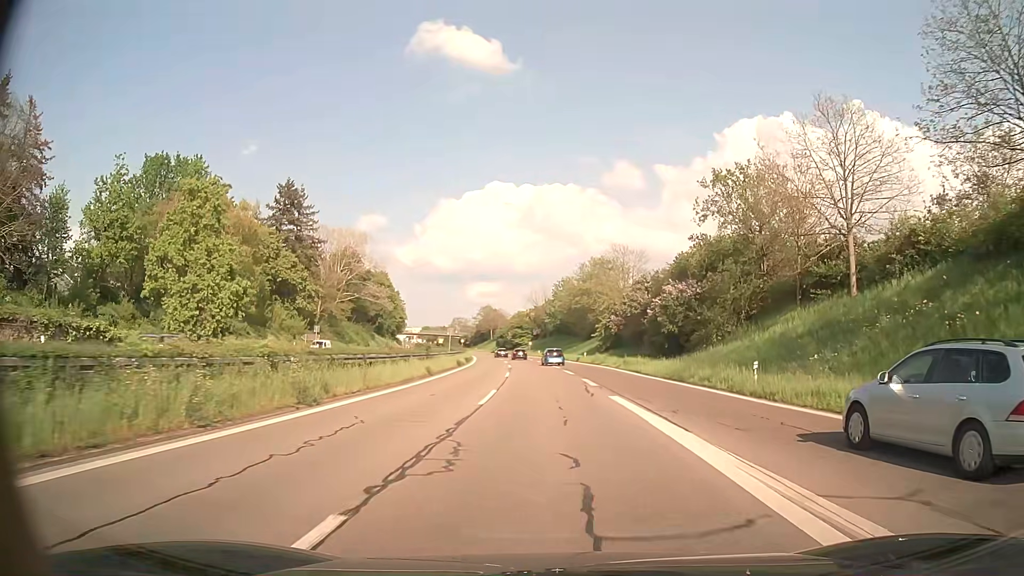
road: trunk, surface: asphalt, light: Day
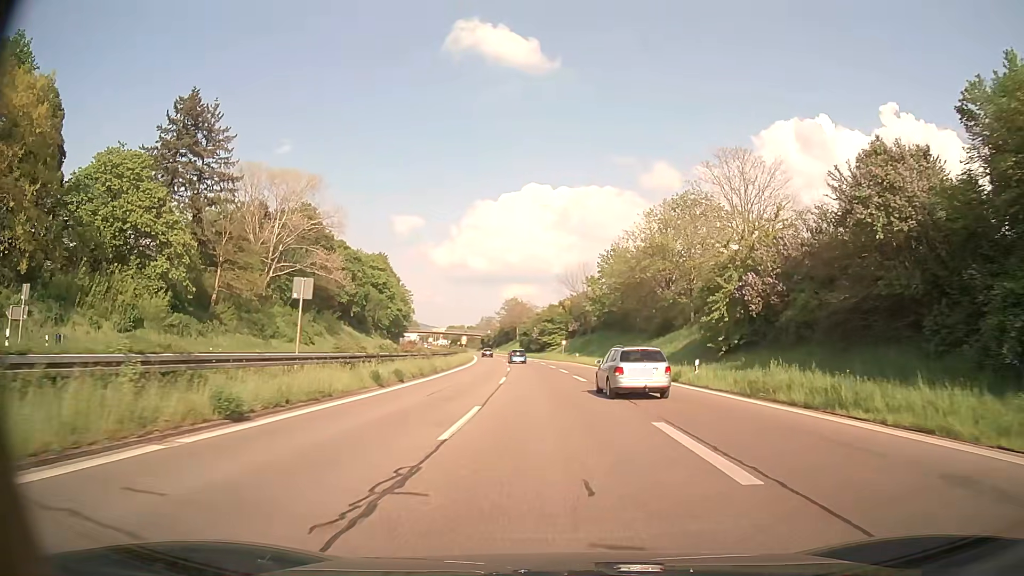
(-1.4, +43.0) m; -3°
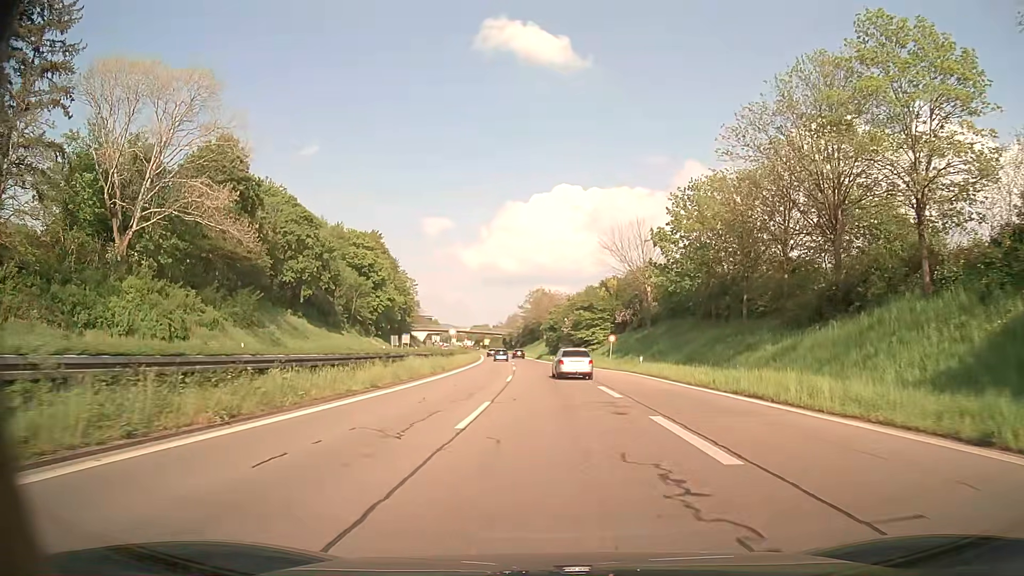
(-0.8, +34.5) m; -3°
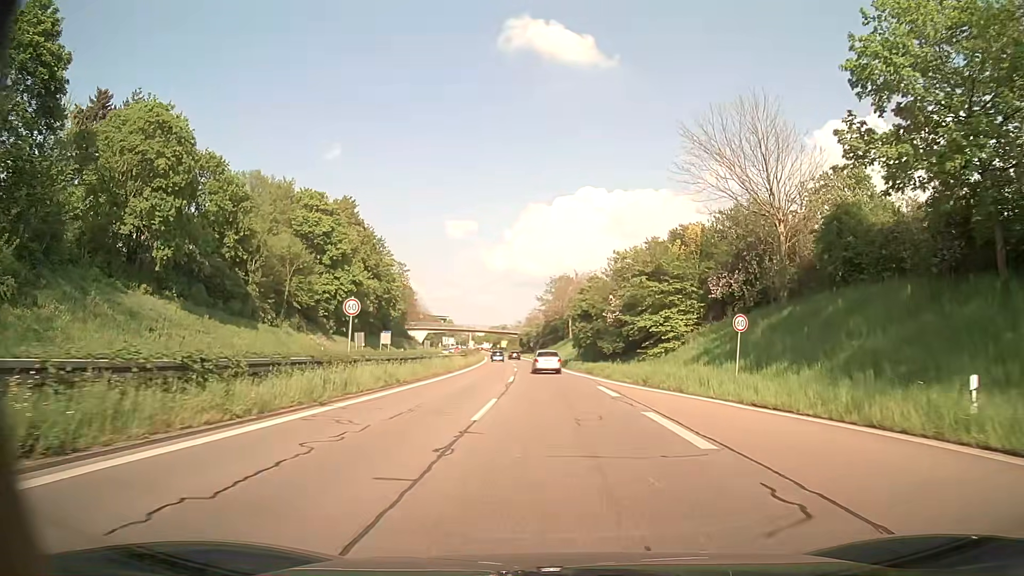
(-0.6, +34.4) m; -2°
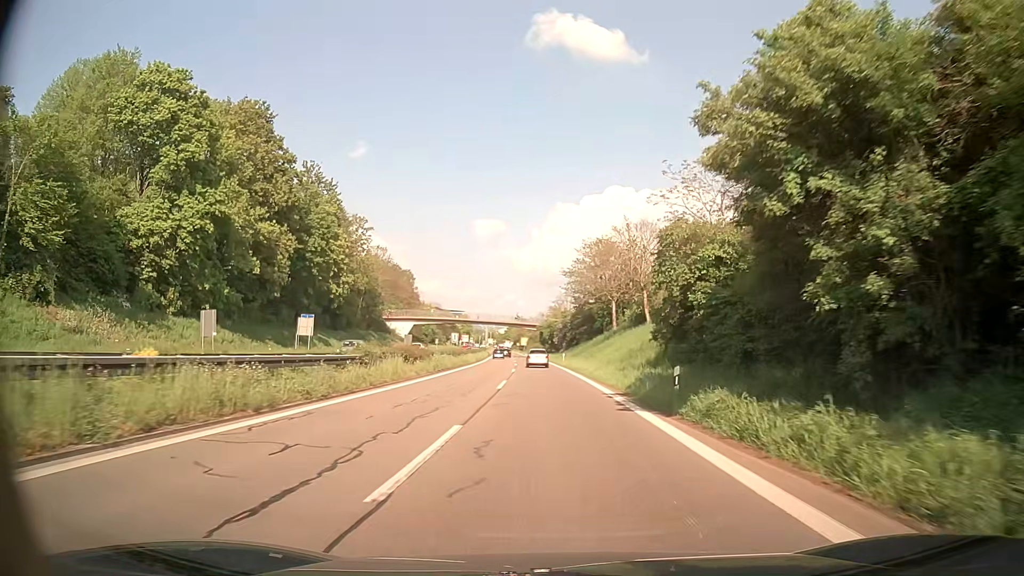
(-0.8, +43.5) m; -2°
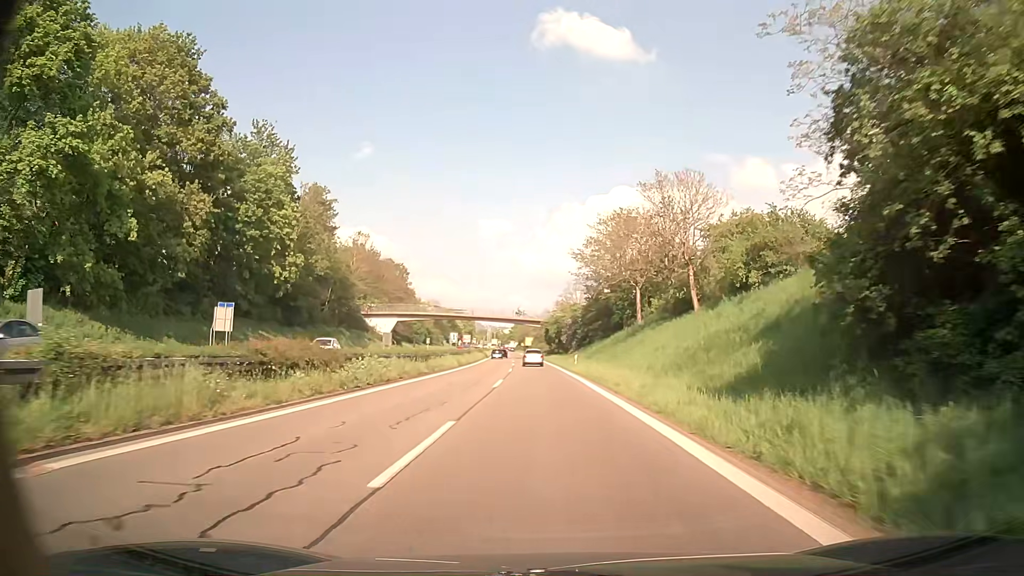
(0.0, +17.4) m; -1°
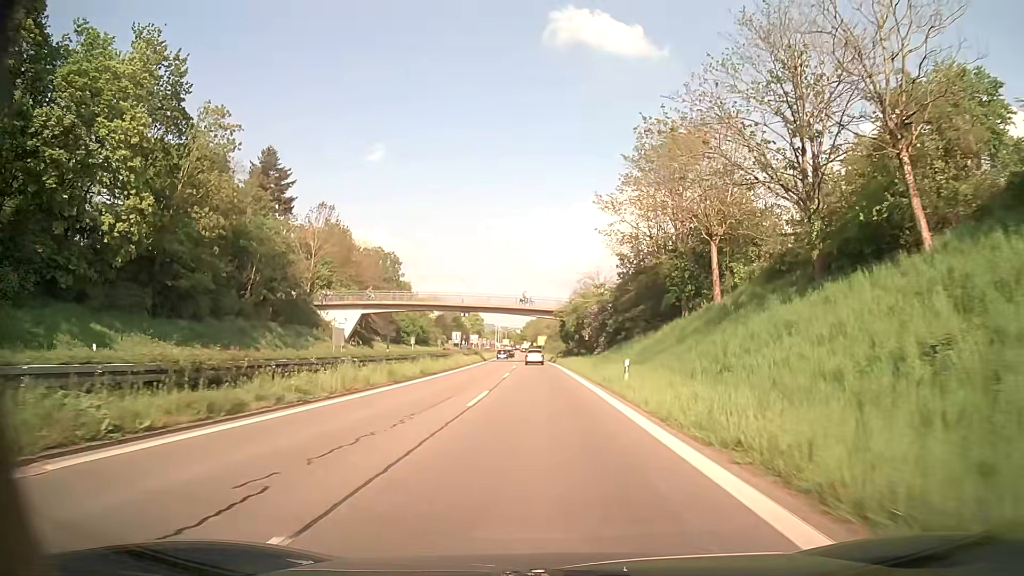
(-0.1, +26.0) m; -1°
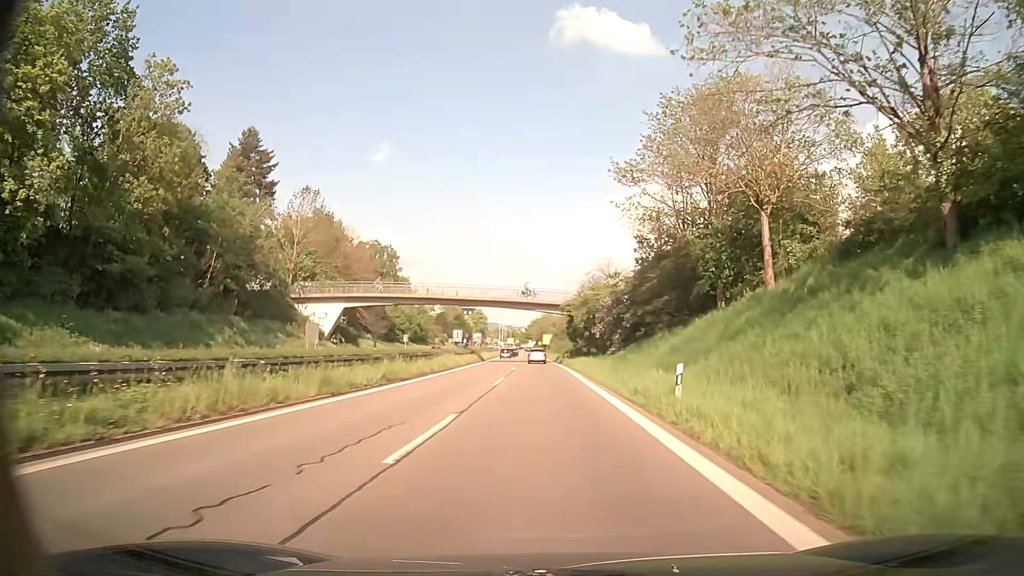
(0.0, +8.6) m; 0°
(0, +10) (0, +20) (-1, +30) (-1, +40) (-1, +50) (-1, +60) (-2, +70) (-2, +80) (-3, +90) (-3, +100) m
